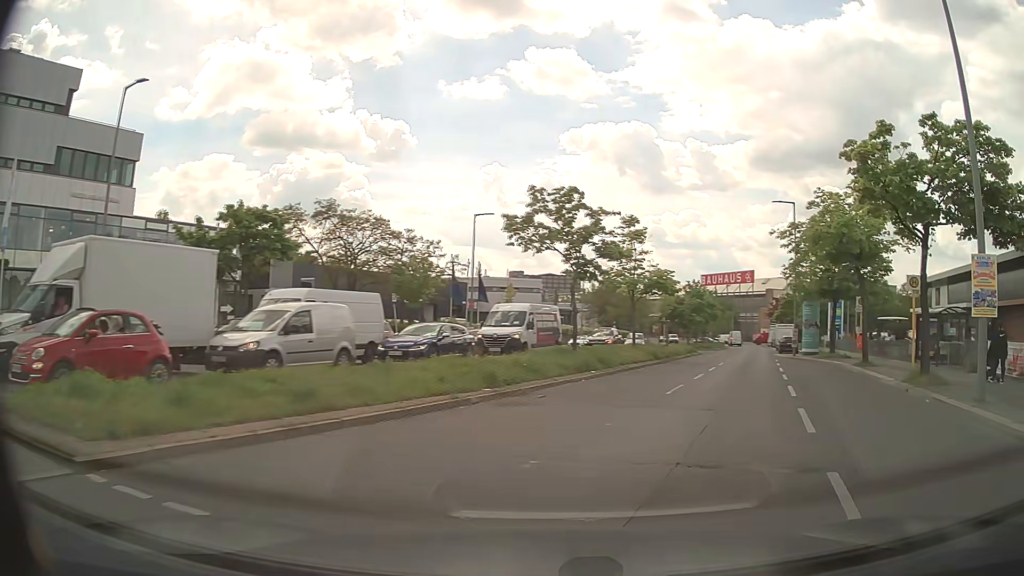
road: tertiary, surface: asphalt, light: Day
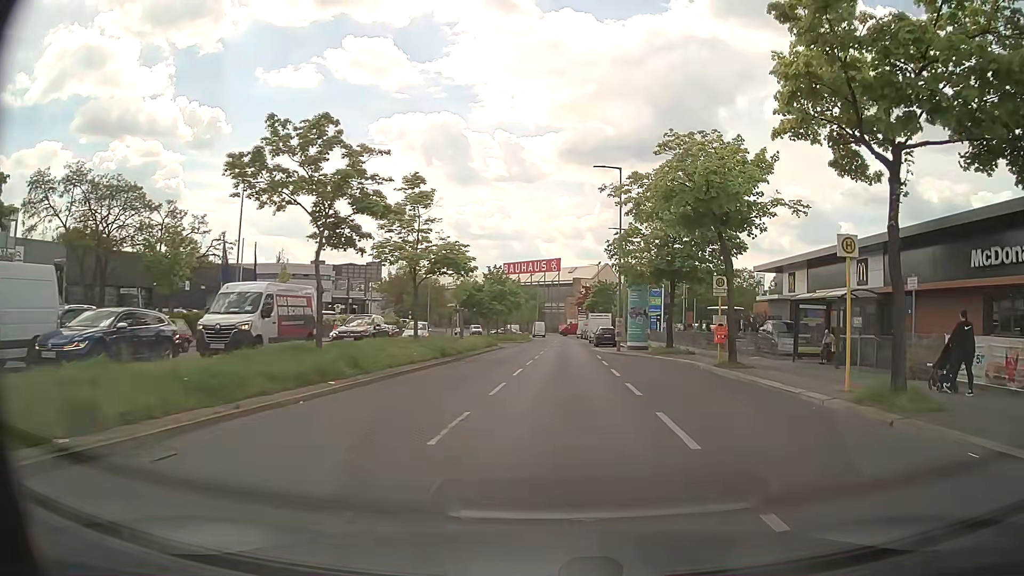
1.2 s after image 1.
(+1.4, +8.4) m; +16°
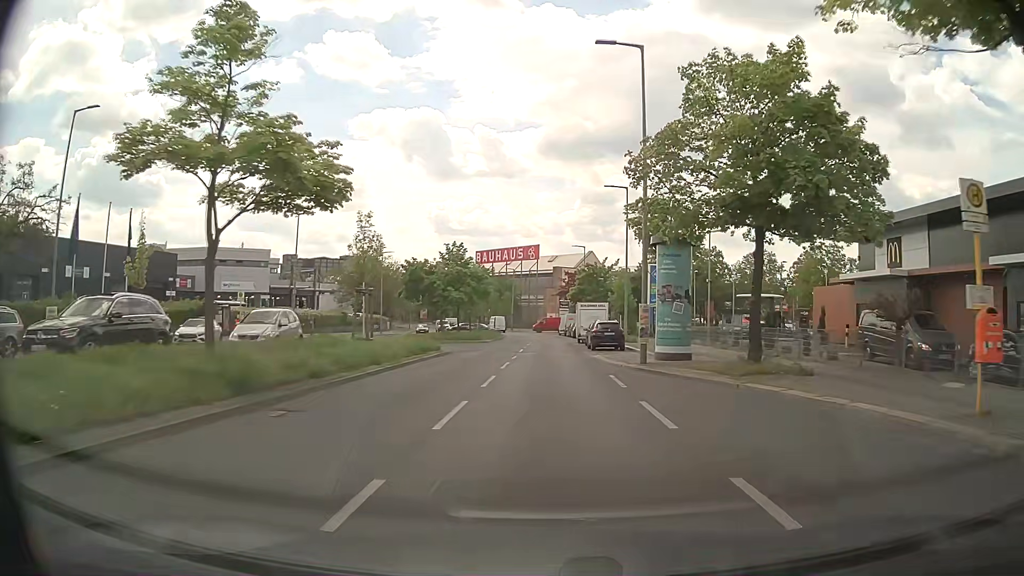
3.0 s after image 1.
(+0.4, +17.6) m; +2°
(0, +10) (0, +20) (0, +30) (0, +40) (0, +50) (0, +60) (0, +70) (0, +80) (-1, +90) (-3, +100) m
